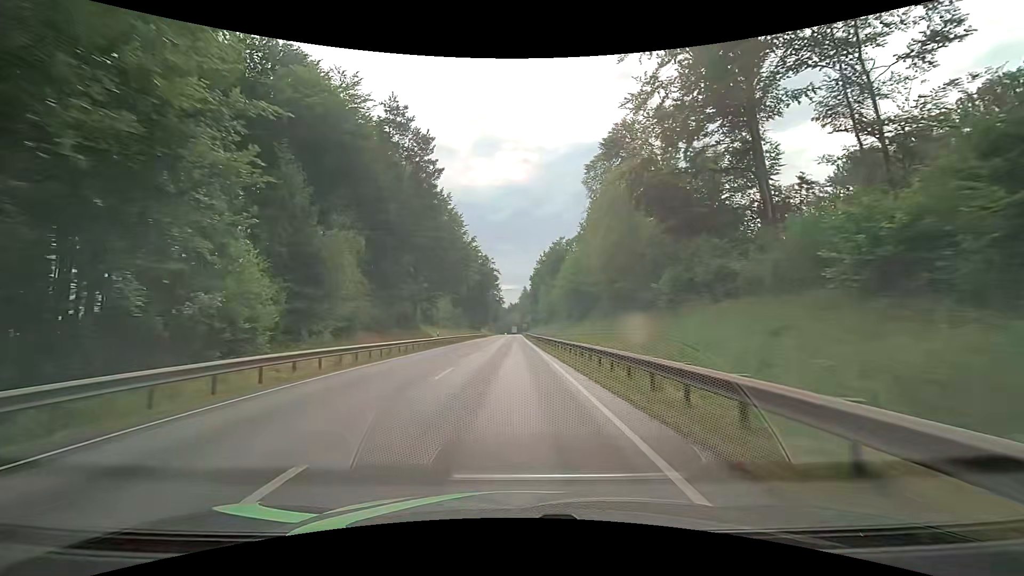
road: primary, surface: asphalt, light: Day
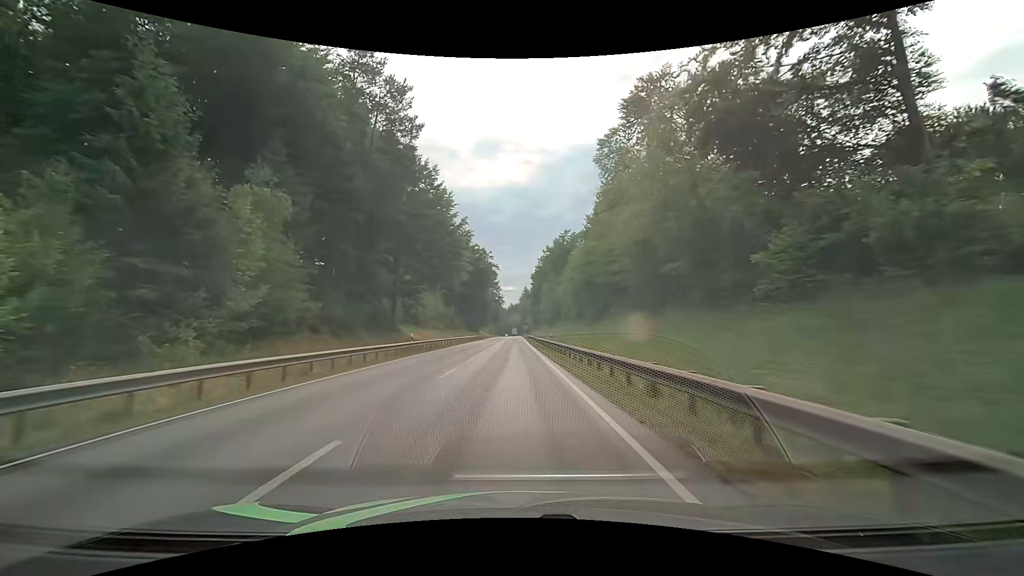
(+0.1, +10.8) m; 0°
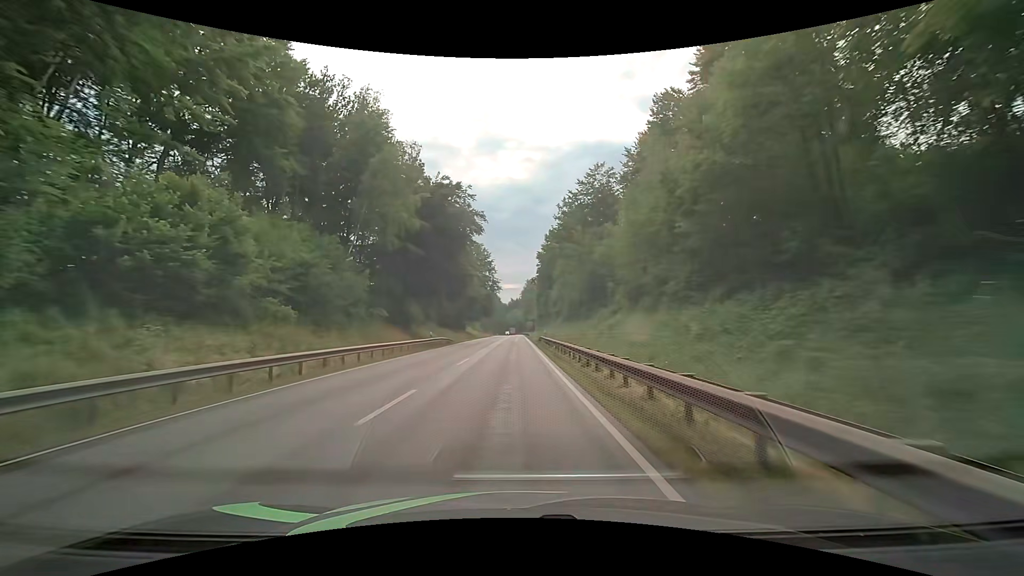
(0.0, +43.0) m; 0°
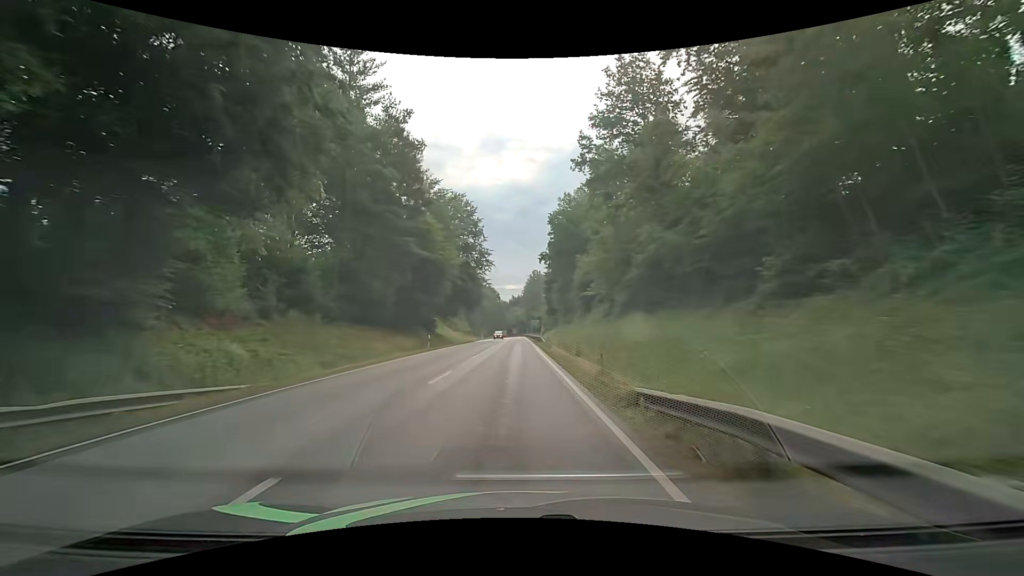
(-0.1, +42.6) m; 0°
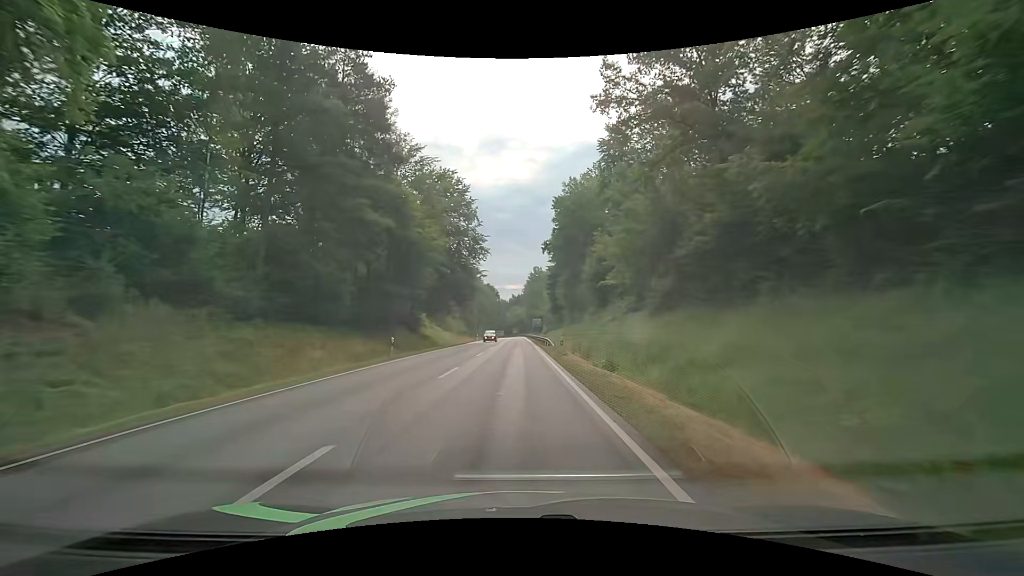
(-0.1, +10.7) m; -1°
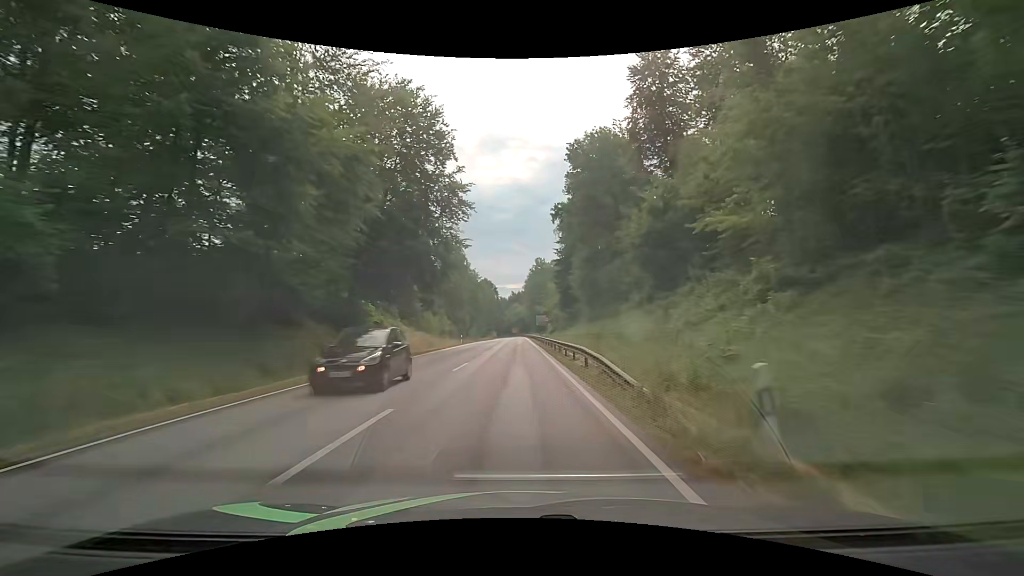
(0.0, +21.4) m; 0°
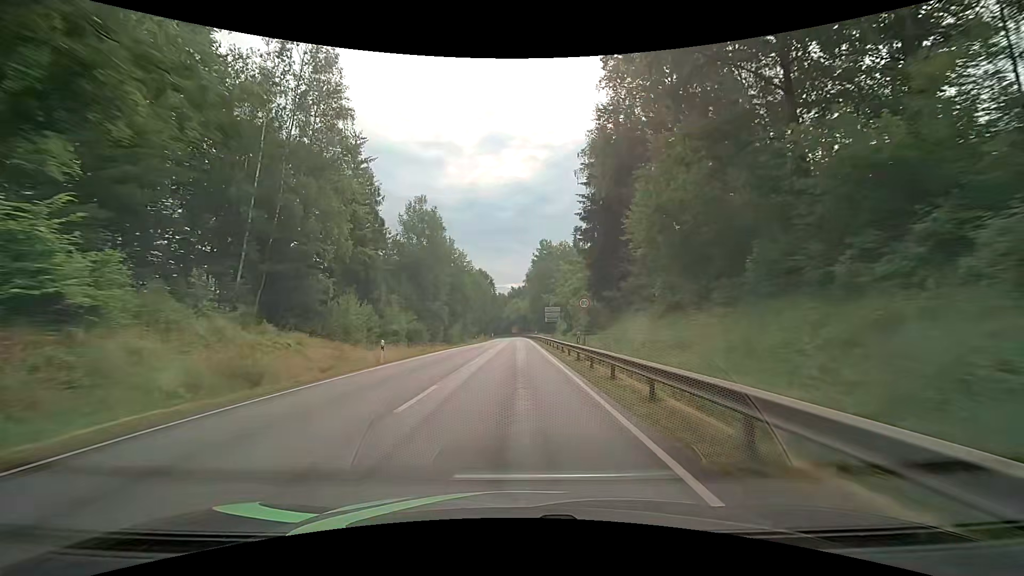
(0.0, +32.4) m; 0°
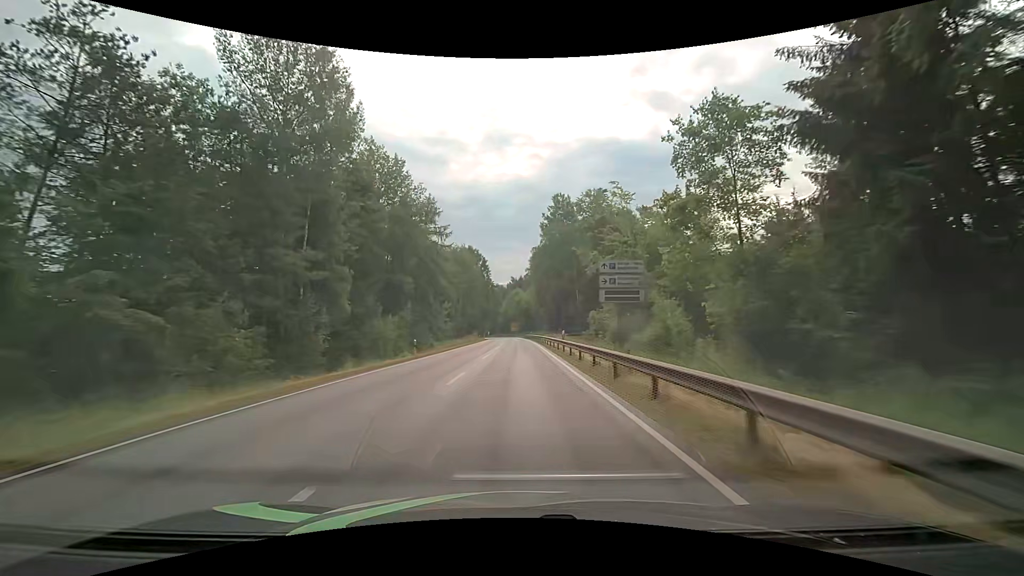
(0.0, +44.0) m; 0°
(0, +10) (0, +20) (0, +30) (0, +40) (-1, +50) (-1, +60) (-1, +70) (-1, +80) (-1, +90) (-1, +100) m
